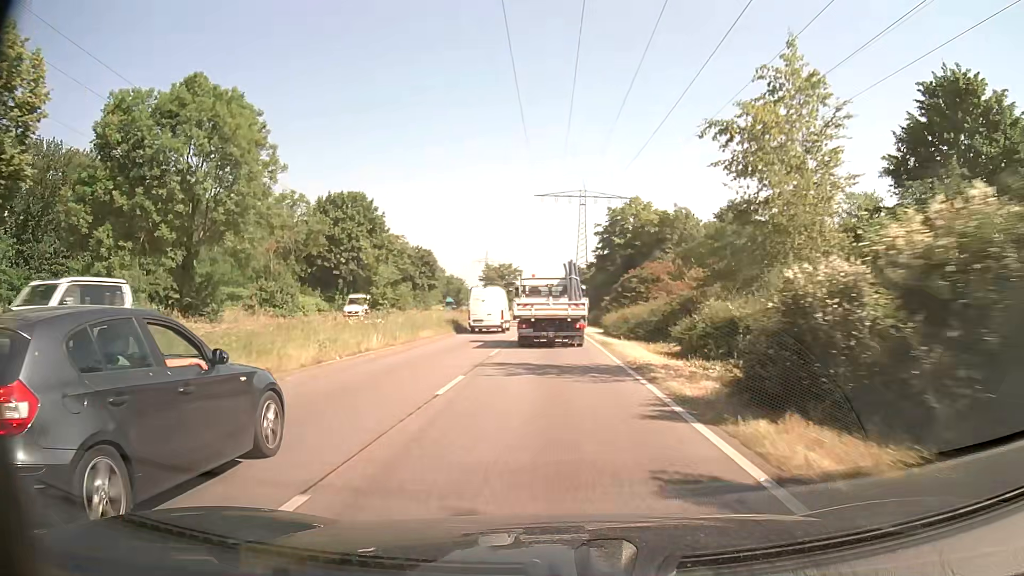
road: primary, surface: asphalt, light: Day
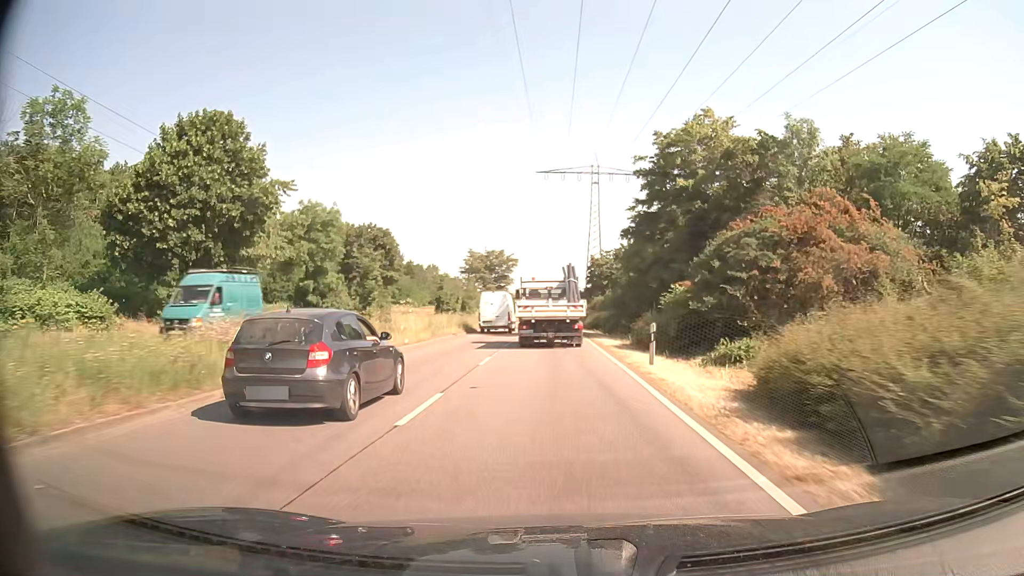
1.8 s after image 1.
(0.0, +30.3) m; 0°
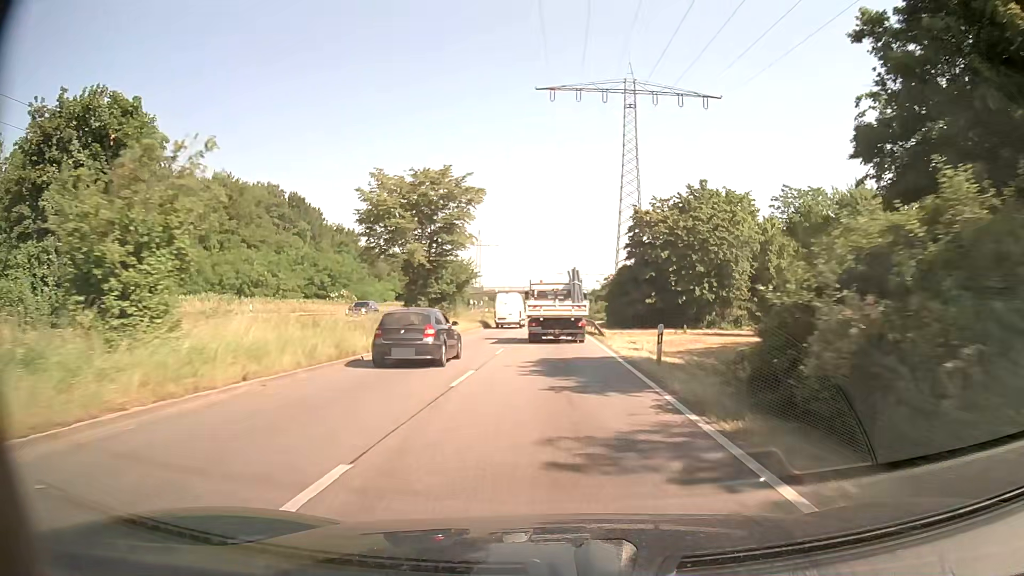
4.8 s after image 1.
(-0.4, +50.6) m; -1°
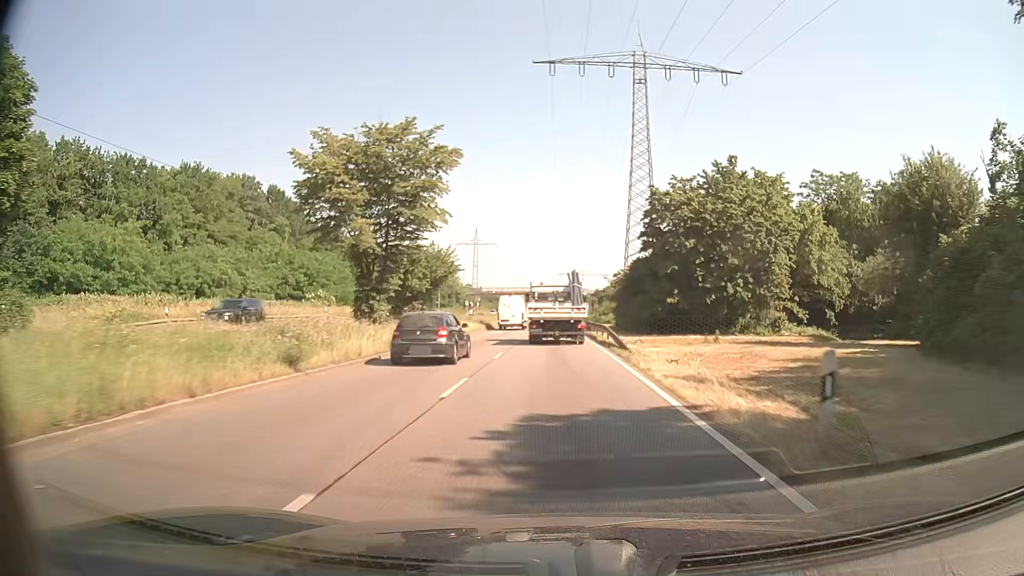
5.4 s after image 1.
(0.0, +10.0) m; 0°
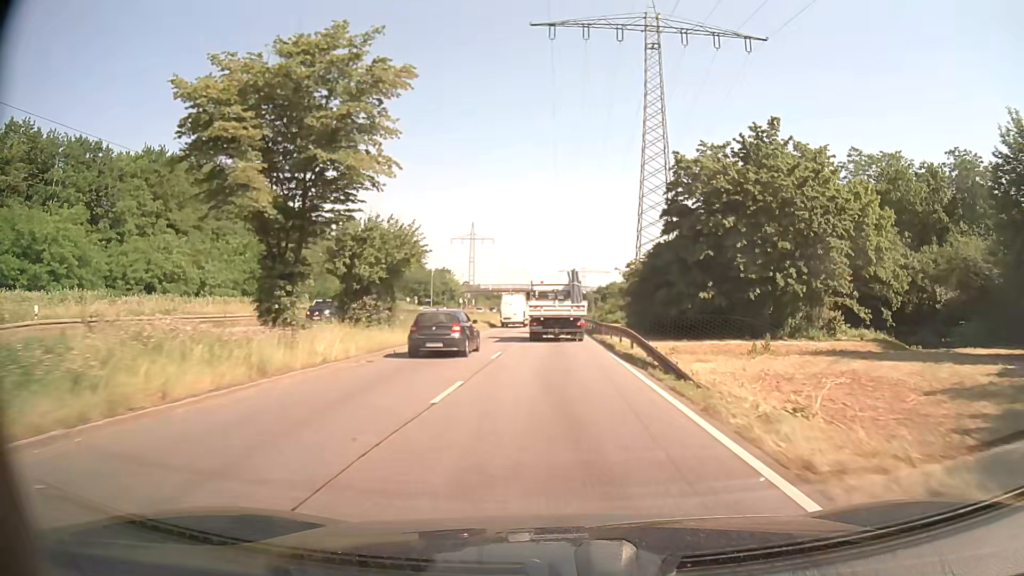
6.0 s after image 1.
(0.0, +10.0) m; 0°
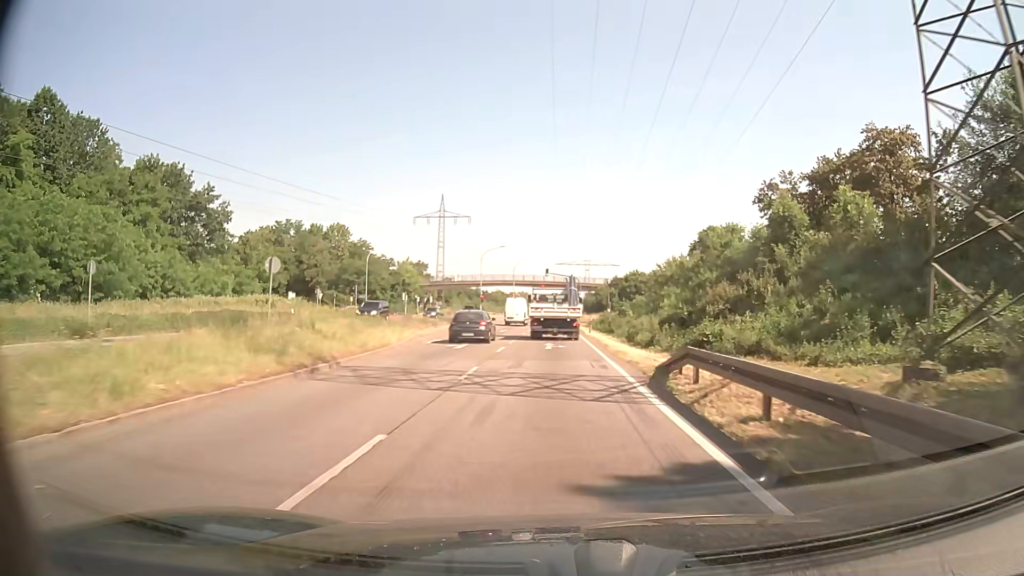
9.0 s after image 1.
(+0.2, +50.8) m; 0°
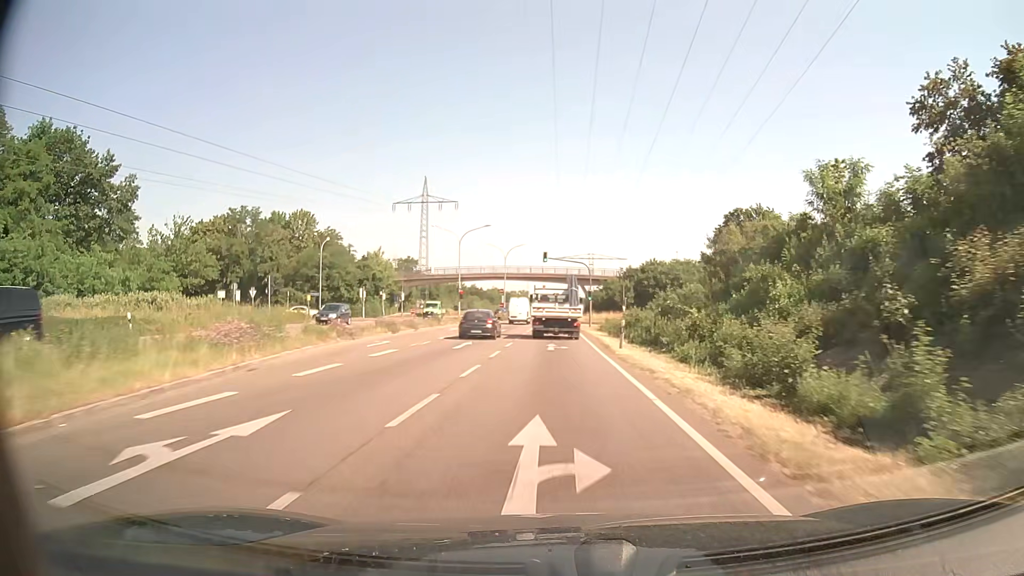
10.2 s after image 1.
(0.0, +20.6) m; 0°
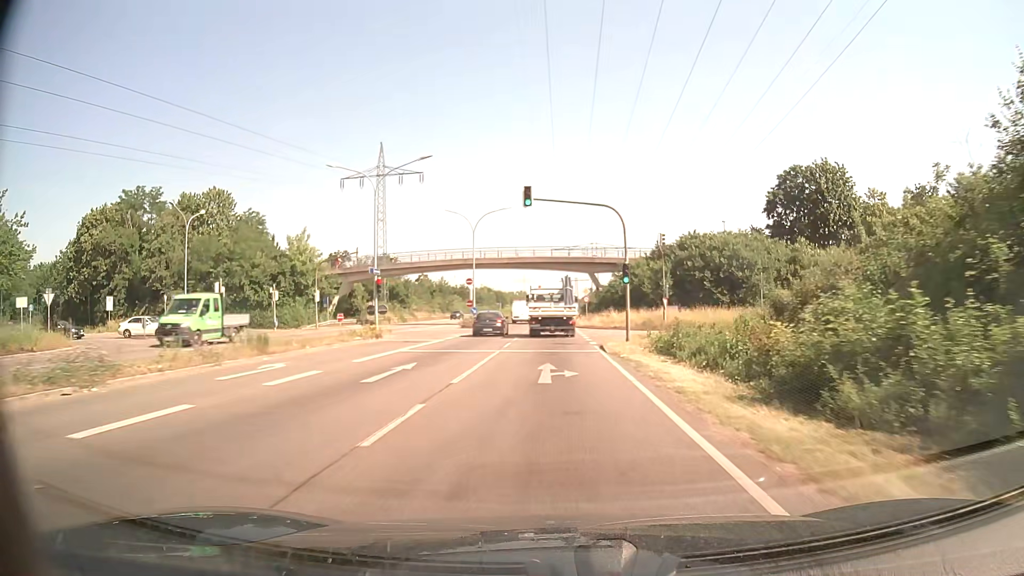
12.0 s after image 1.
(0.0, +31.2) m; 0°
(0, +10) (0, +20) (0, +30) (0, +40) (0, +50) (0, +60) (0, +70) (0, +80) (0, +90) (0, +100) m
